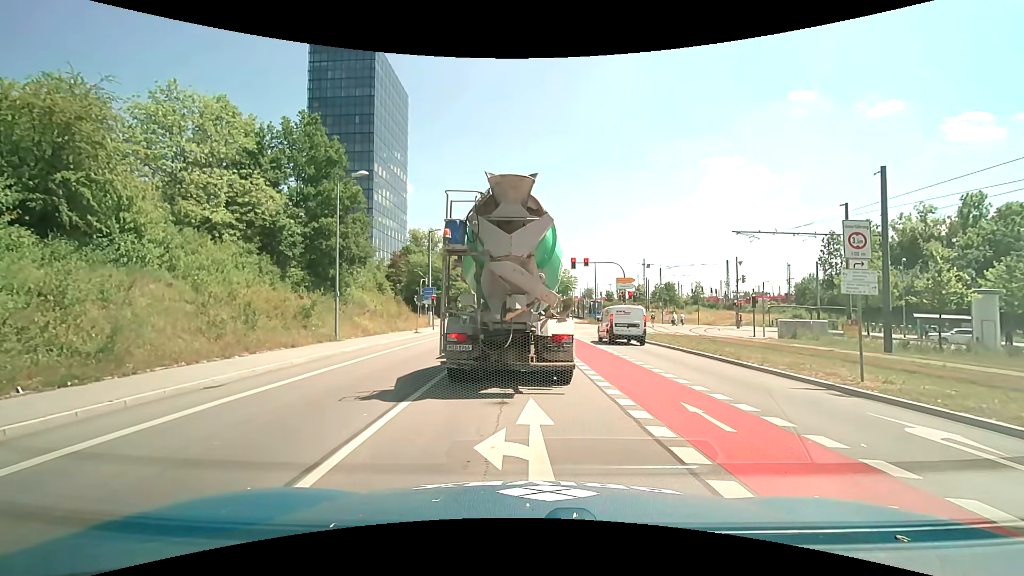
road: unclassified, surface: asphalt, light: Day
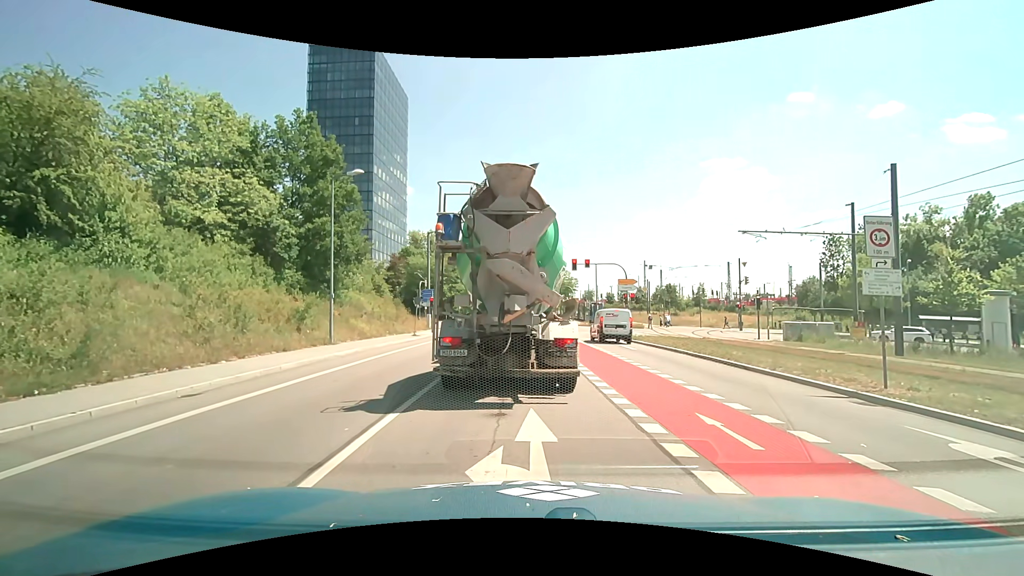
(0.0, +0.7) m; 0°
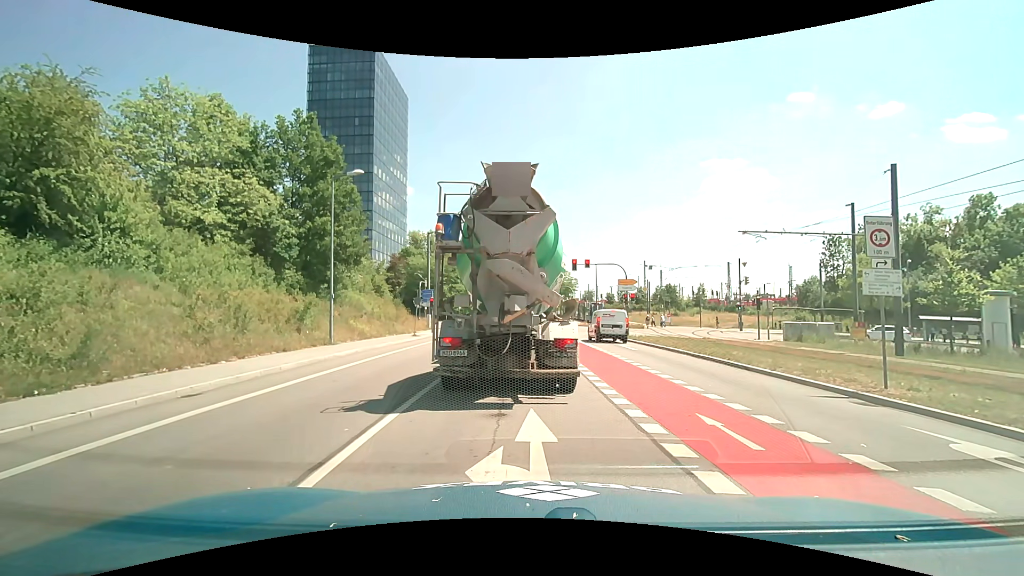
(0.0, 0.0) m; 0°
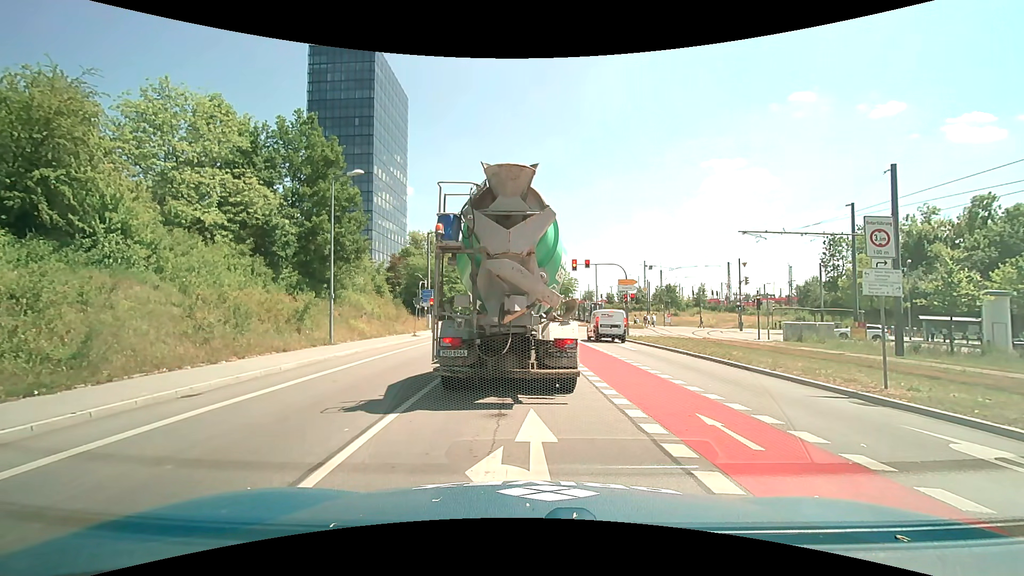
(0.0, 0.0) m; 0°
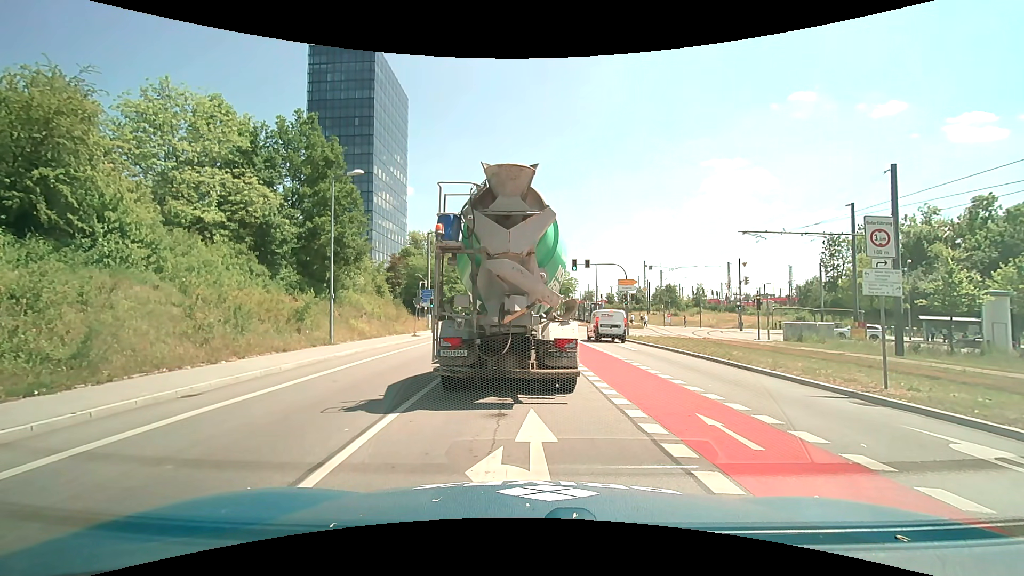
(0.0, 0.0) m; 0°
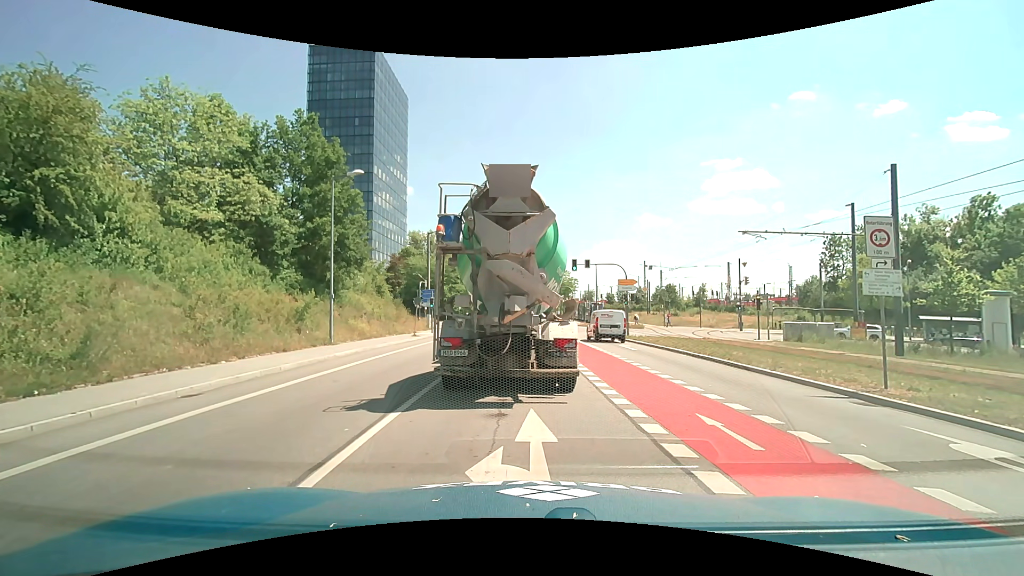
(0.0, 0.0) m; 0°
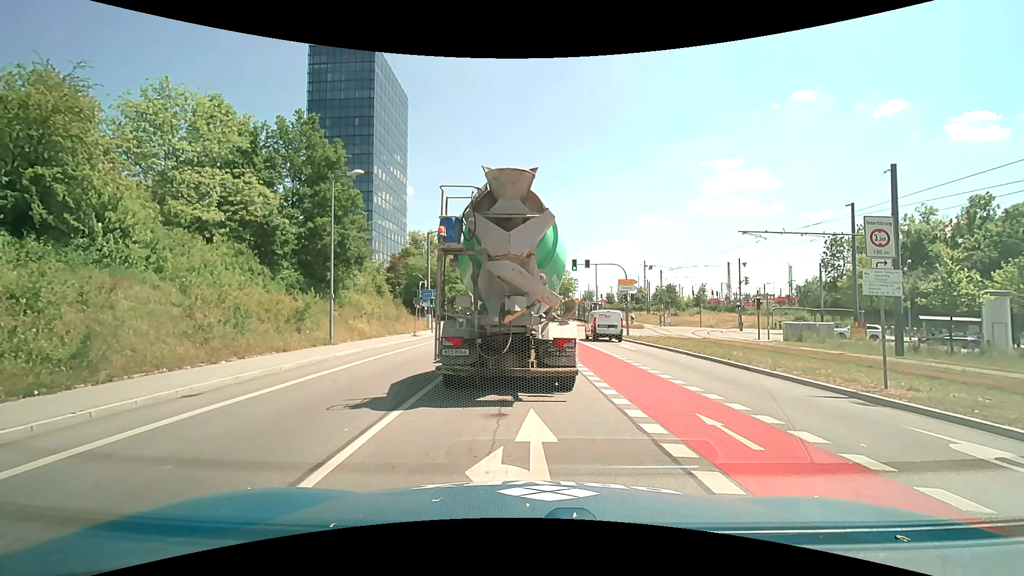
(0.0, 0.0) m; 0°
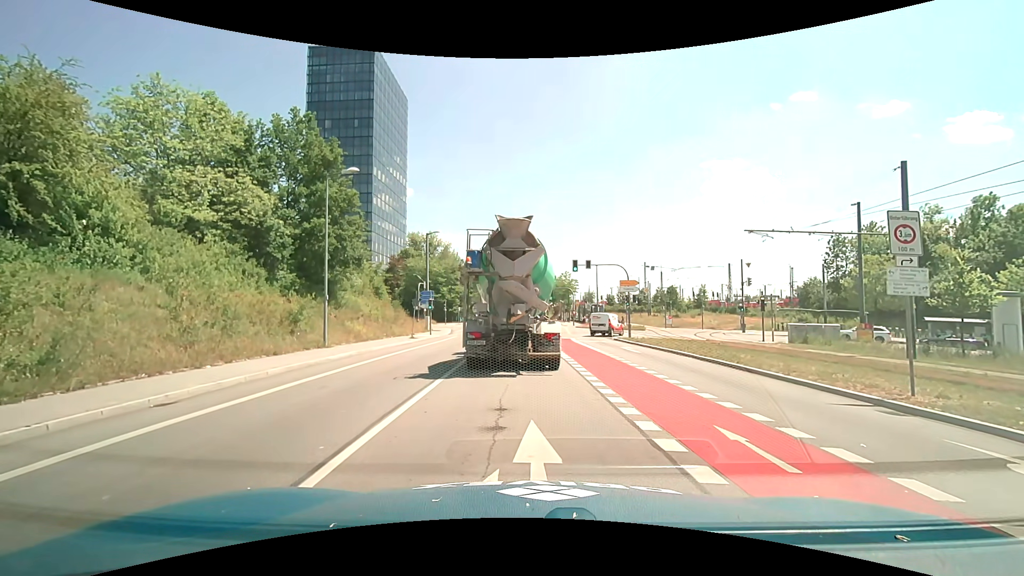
(0.0, +0.7) m; 0°
